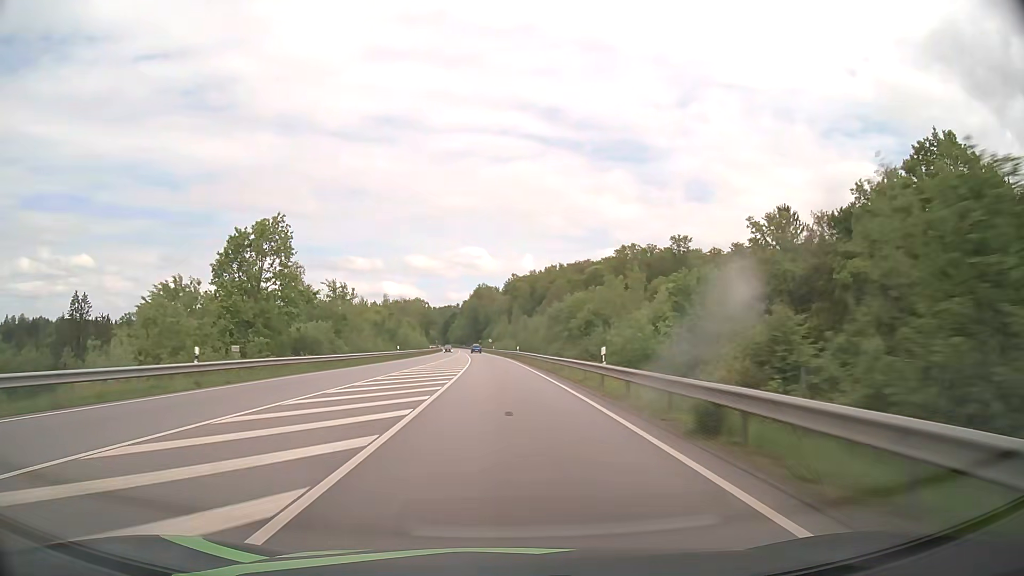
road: primary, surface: asphalt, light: Day
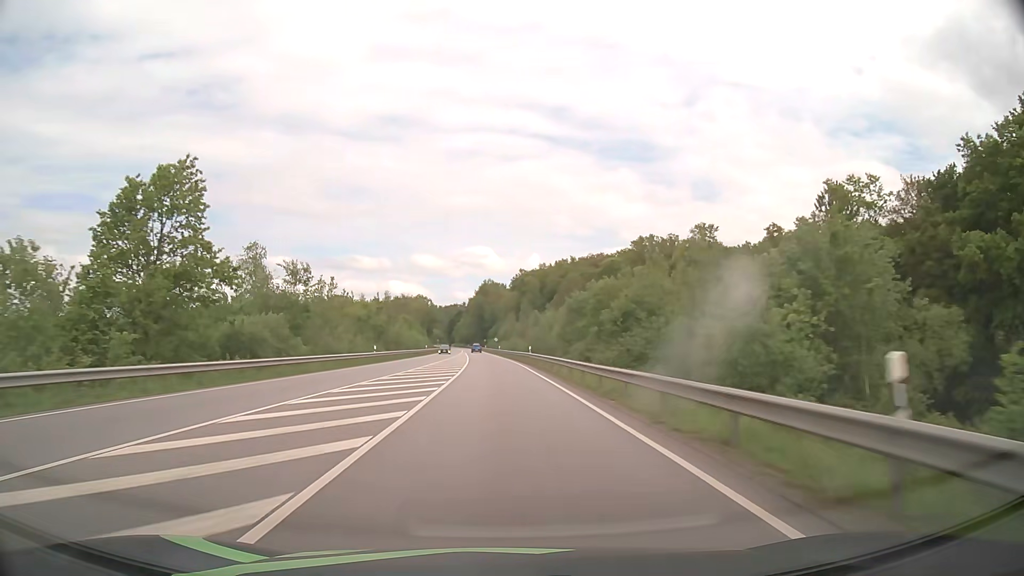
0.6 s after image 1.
(-0.1, +15.9) m; -1°
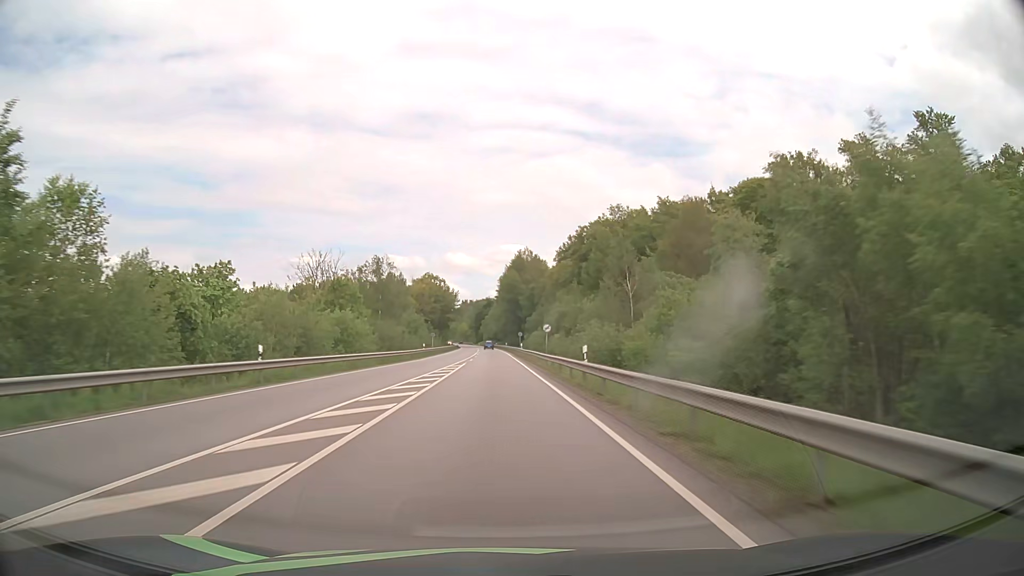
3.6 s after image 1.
(-2.3, +79.6) m; -3°
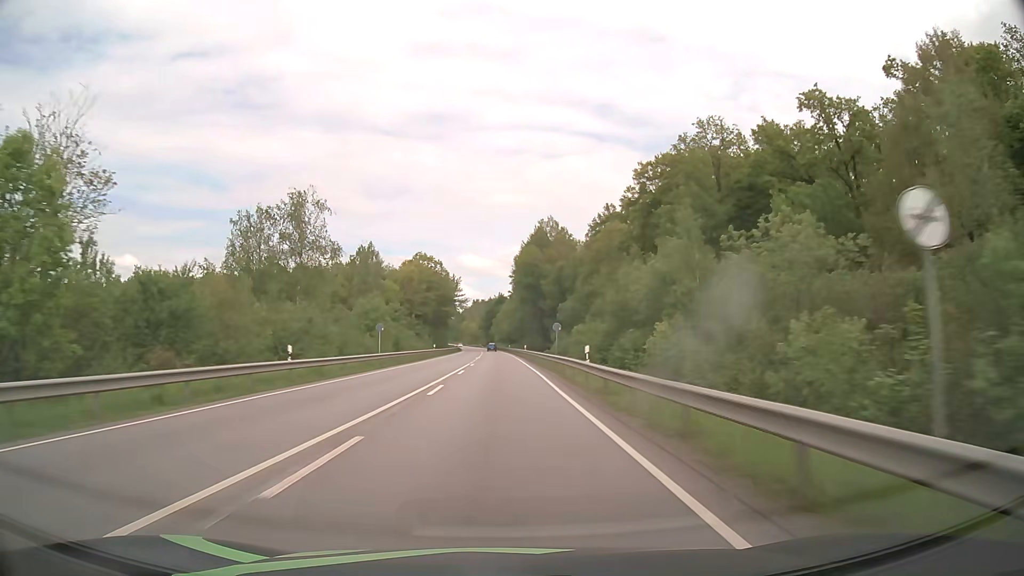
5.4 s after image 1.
(-0.6, +47.8) m; -1°
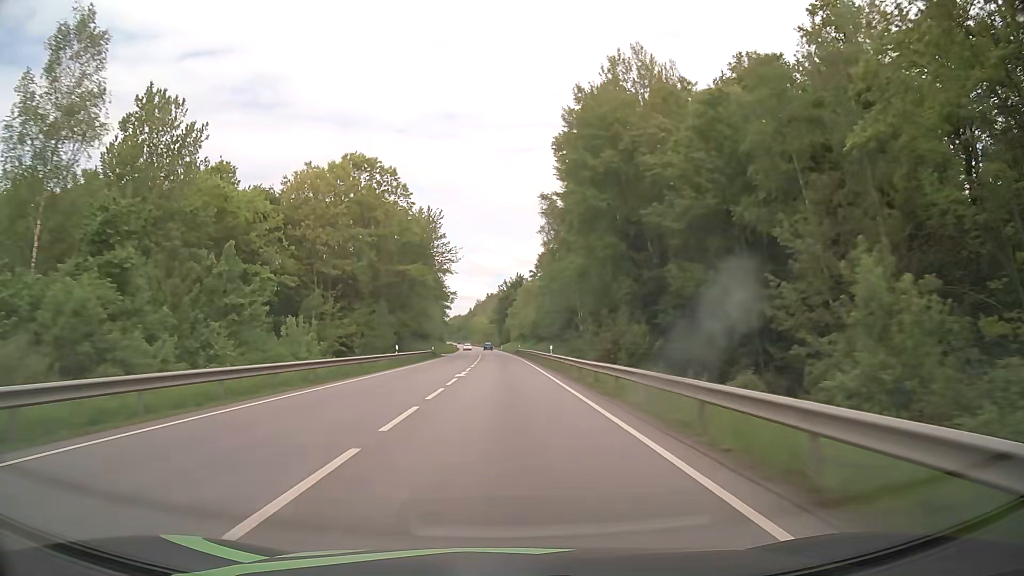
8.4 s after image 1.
(-0.9, +79.9) m; -1°
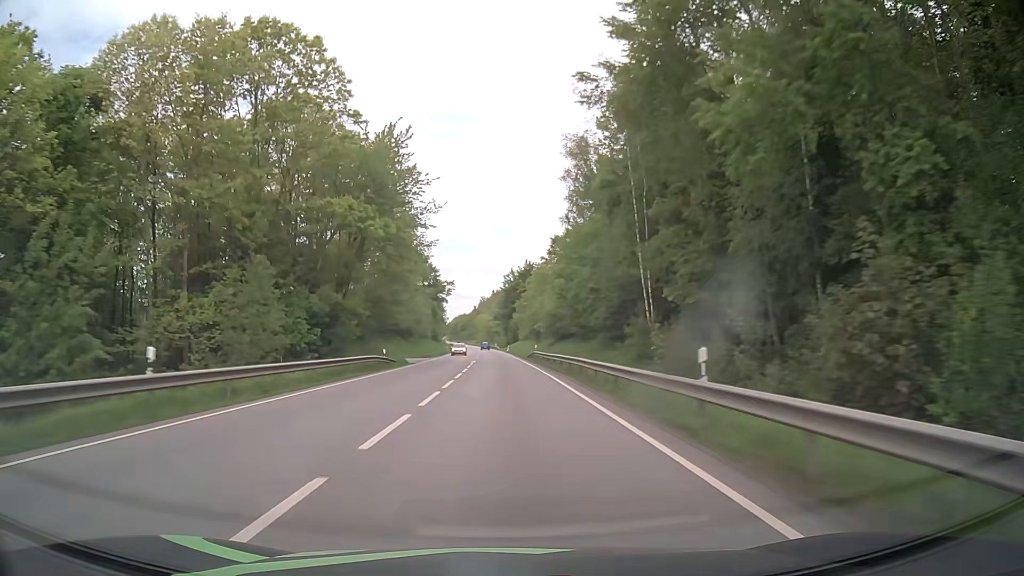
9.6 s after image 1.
(-0.1, +32.0) m; 0°
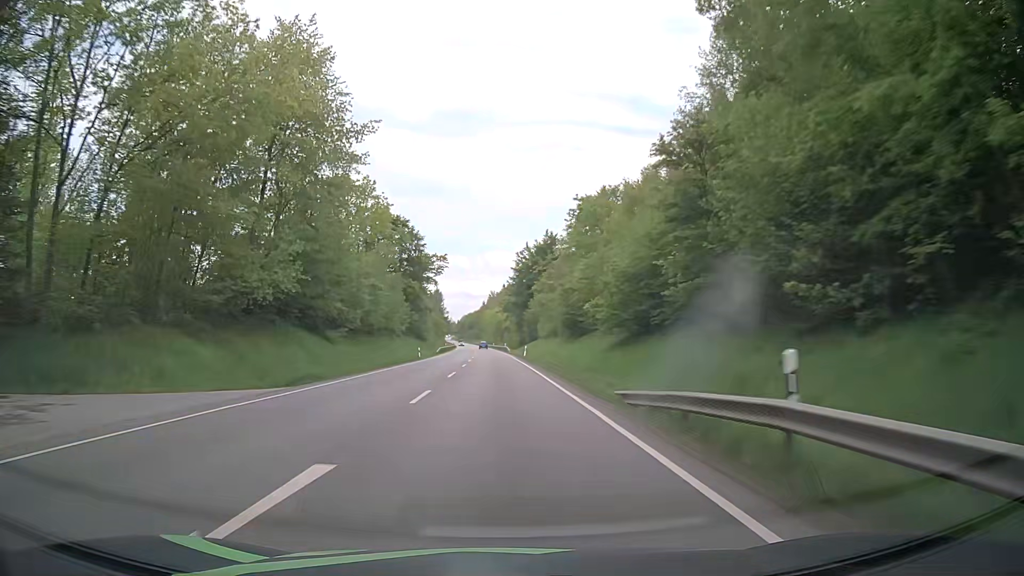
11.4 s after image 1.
(-0.5, +48.0) m; -1°
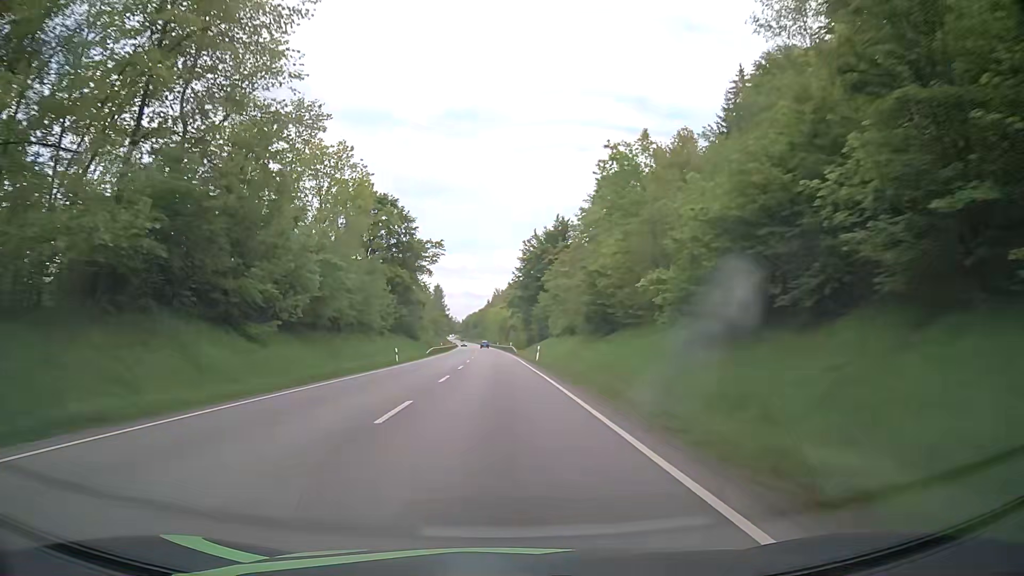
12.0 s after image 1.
(0.0, +16.0) m; 0°
(0, +10) (0, +20) (0, +30) (0, +40) (-1, +50) (-1, +60) (-1, +70) (-2, +80) (-2, +90) (-3, +100) m
